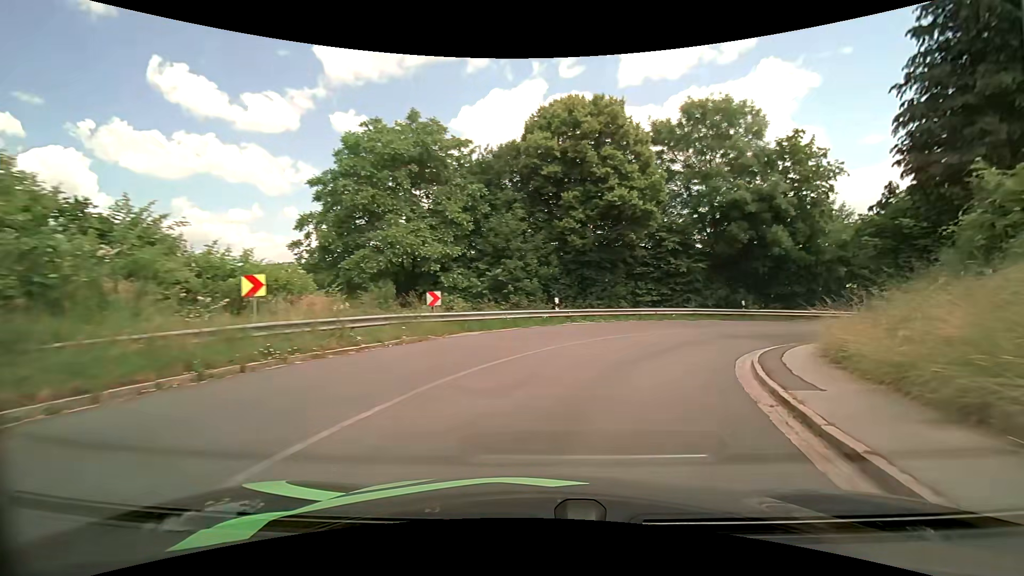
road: tertiary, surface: asphalt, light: Day
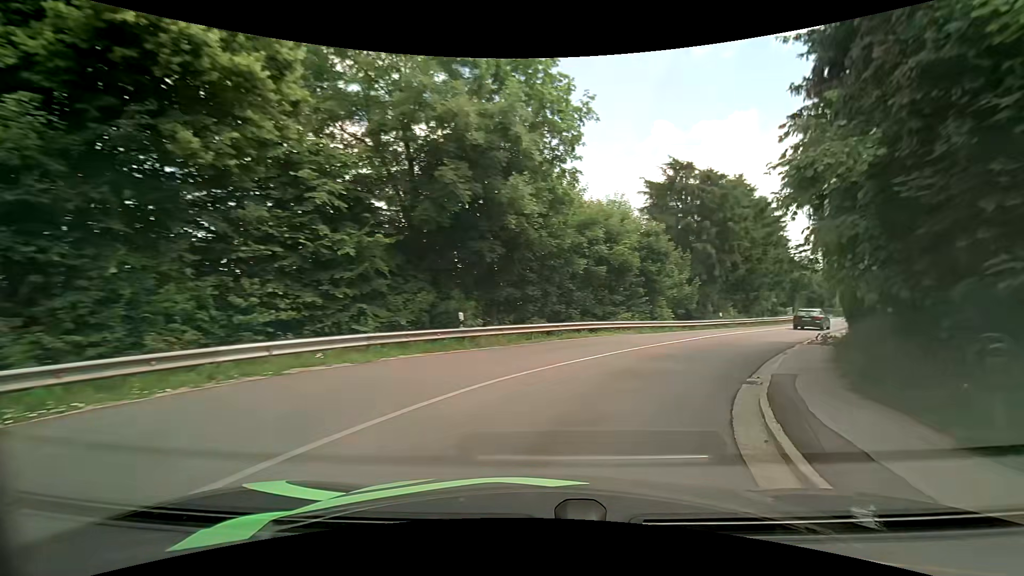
(+4.6, +16.2) m; +33°
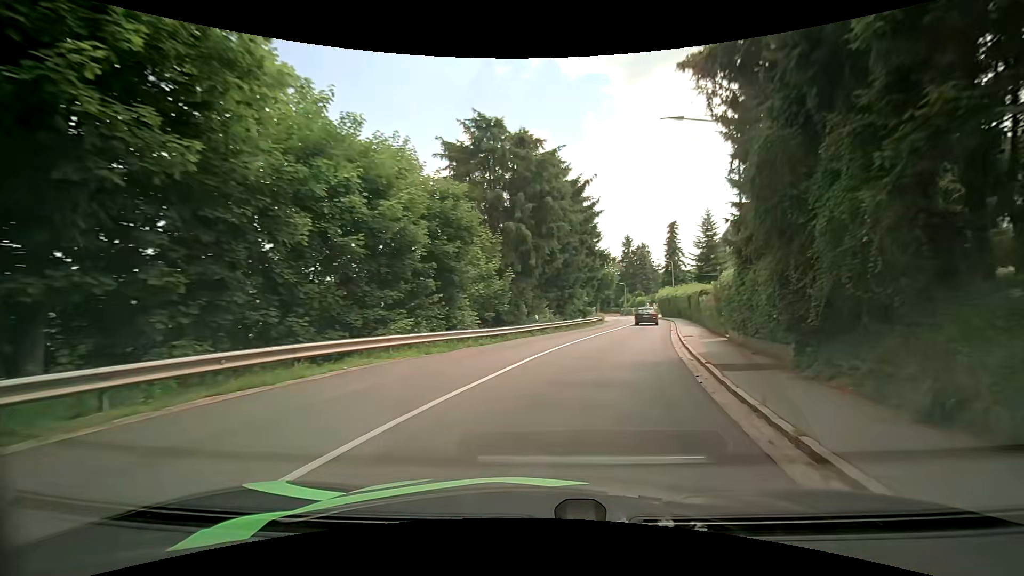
(+2.3, +11.7) m; +21°
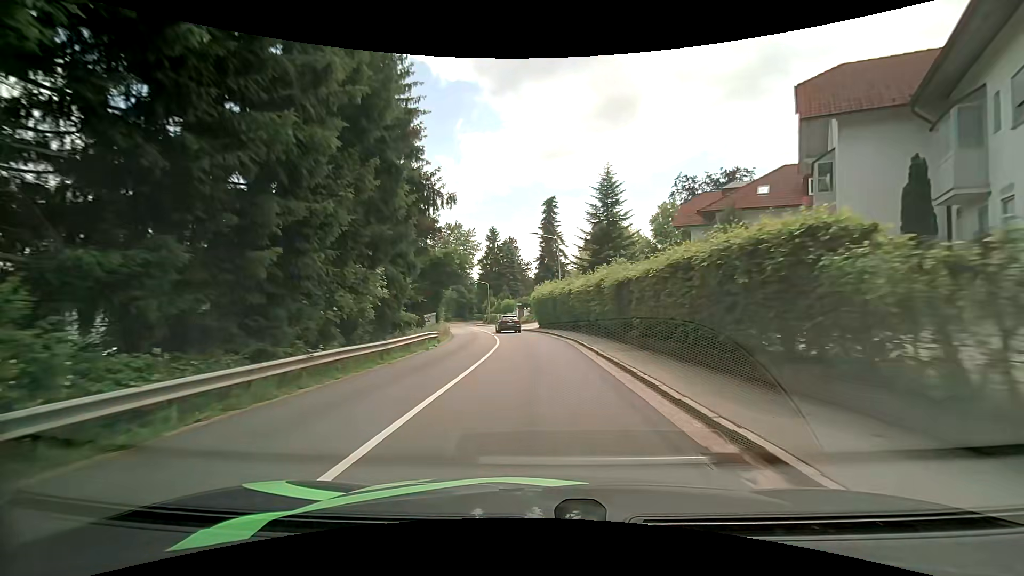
(+5.2, +27.3) m; +15°
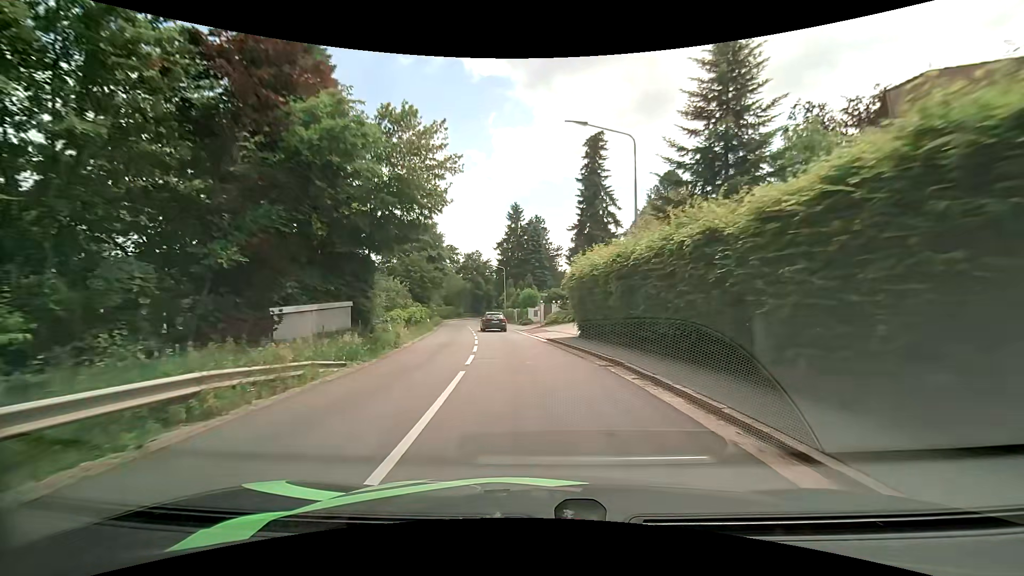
(-0.1, +22.5) m; -2°
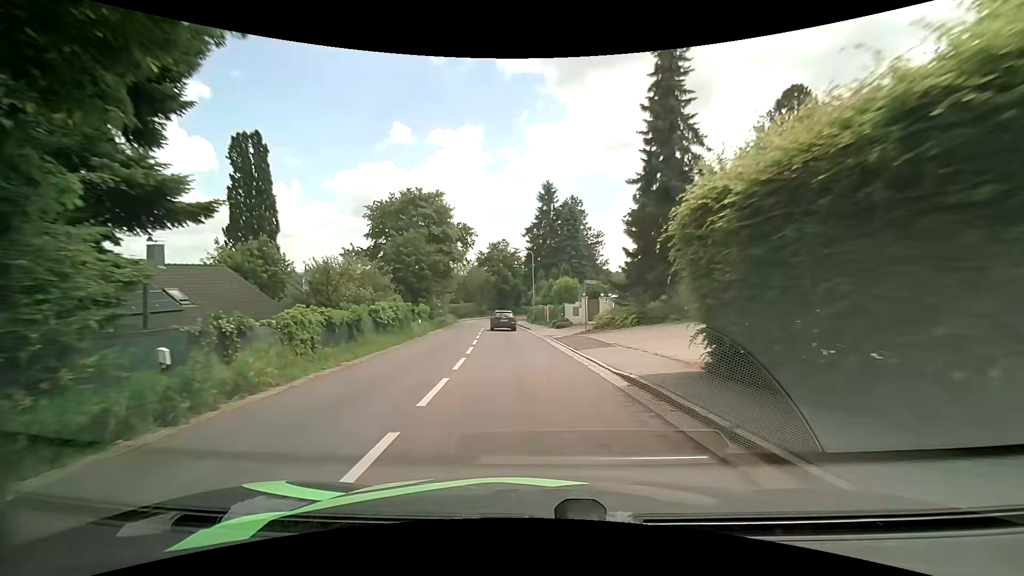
(-0.6, +14.8) m; -5°
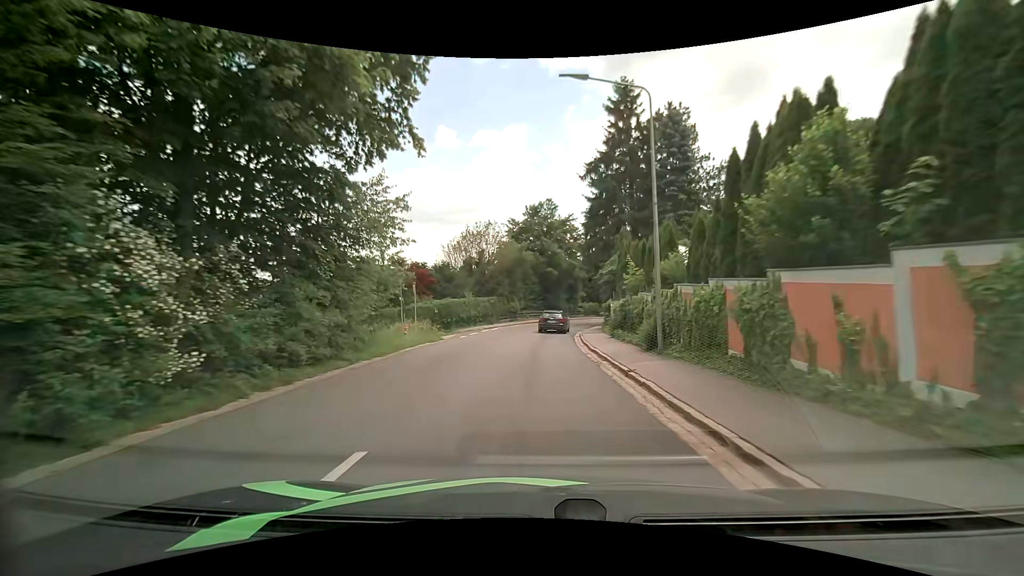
(-2.0, +36.2) m; -5°
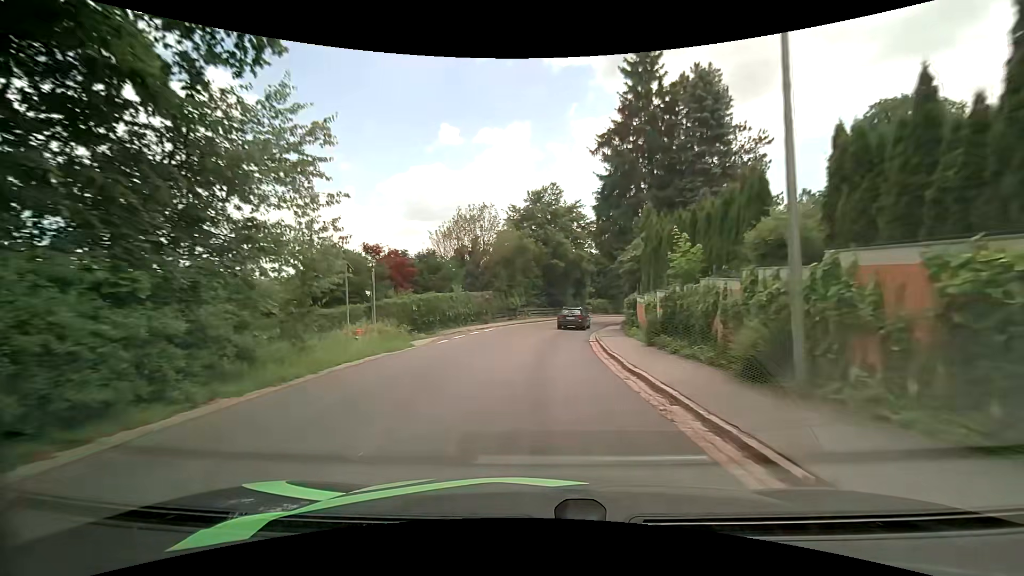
(0.0, +6.9) m; -1°
(0, +10) (0, +20) (+2, +30) (+4, +40) (+6, +49) (+10, +58) (+15, +67) (+21, +76) (+26, +84) (+32, +92) m
